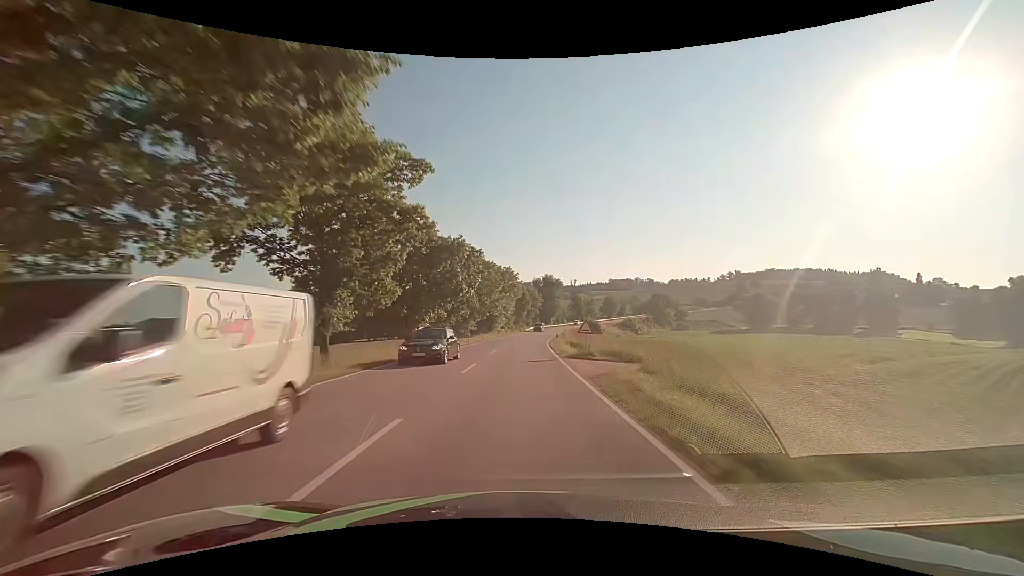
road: secondary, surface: asphalt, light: Day
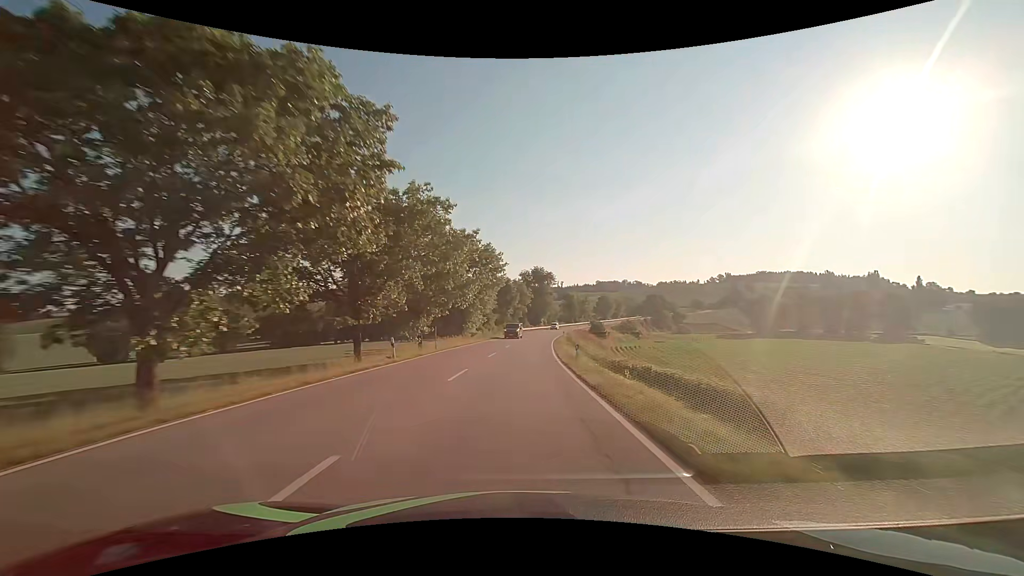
(+0.2, +26.3) m; +2°
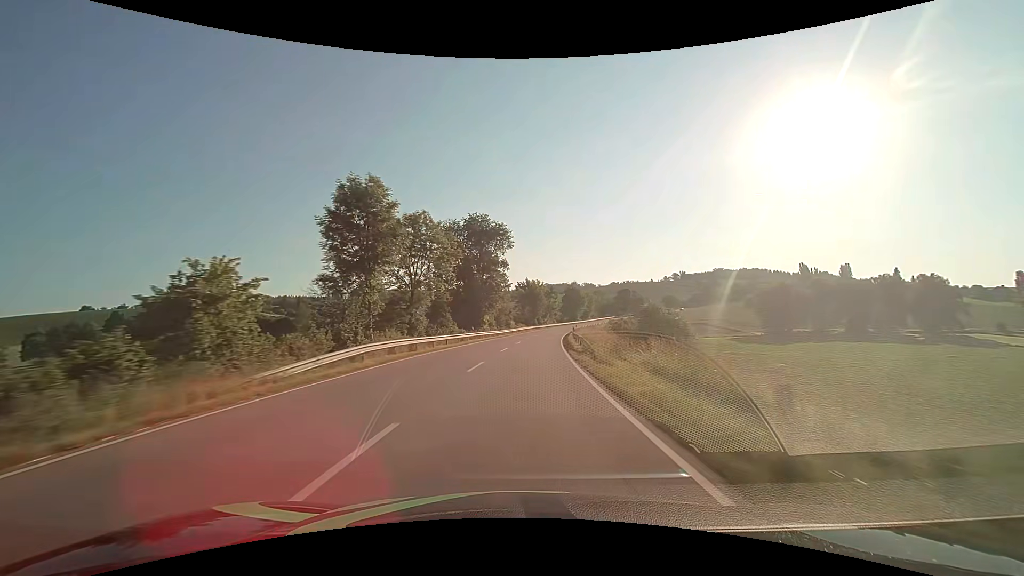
(+3.0, +70.6) m; +5°
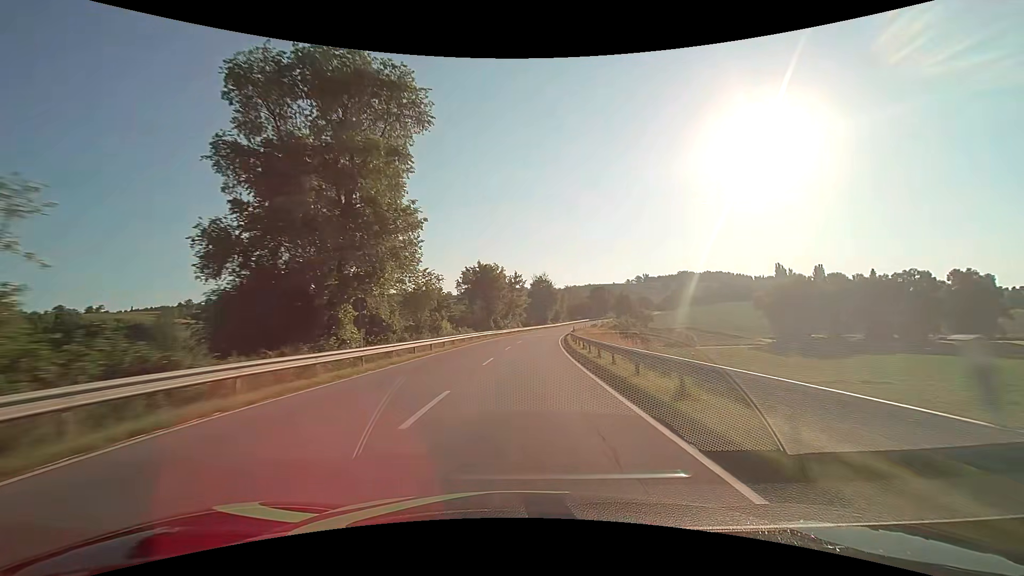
(+1.9, +44.2) m; +5°
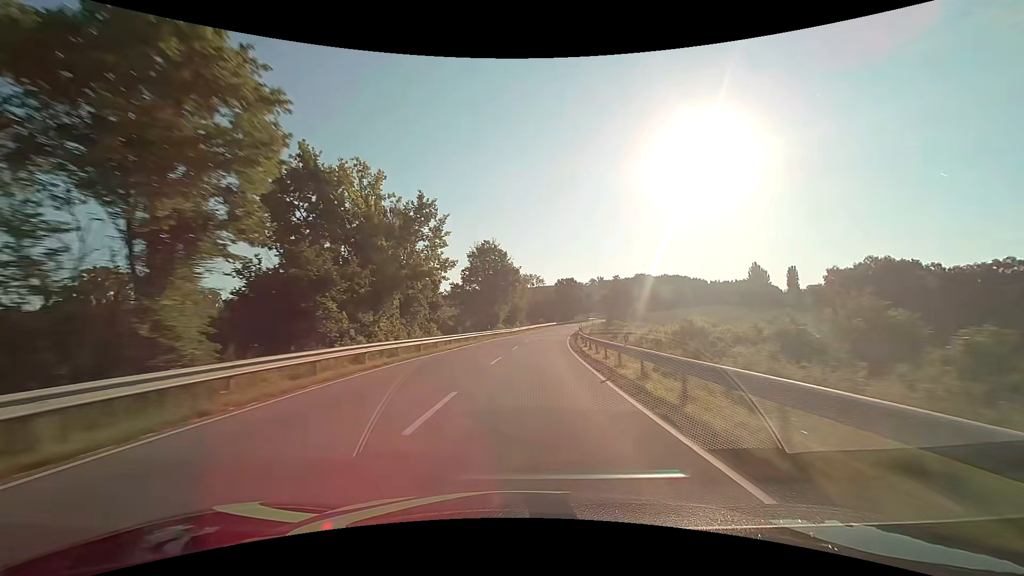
(+3.0, +60.1) m; +6°
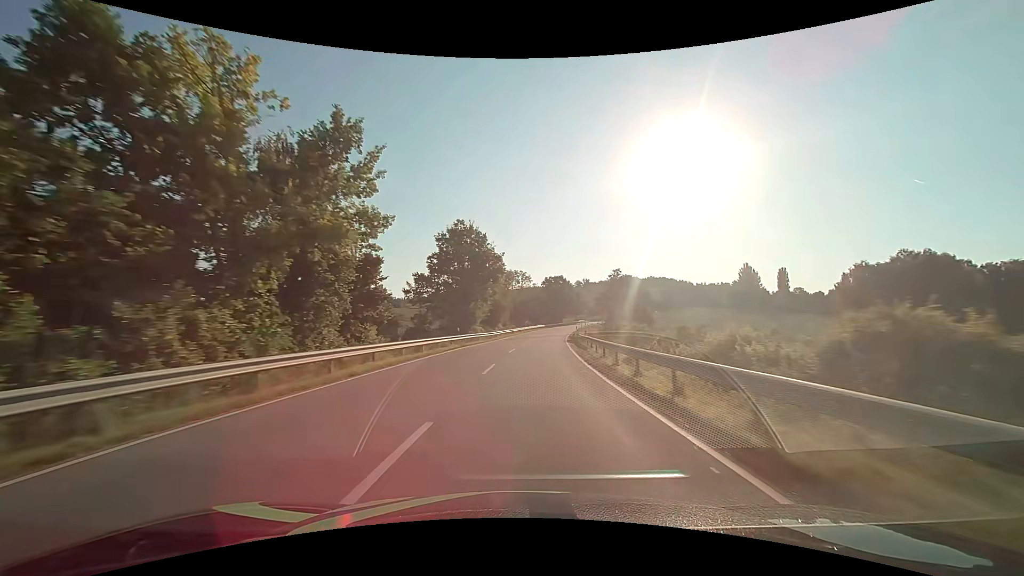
(+0.2, +15.1) m; +2°
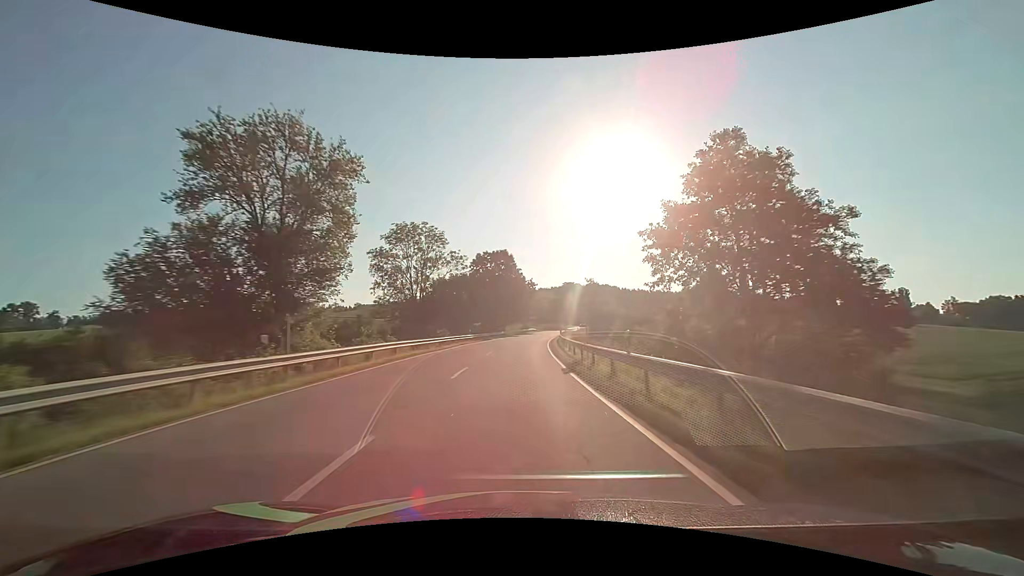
(+3.9, +60.5) m; +8°
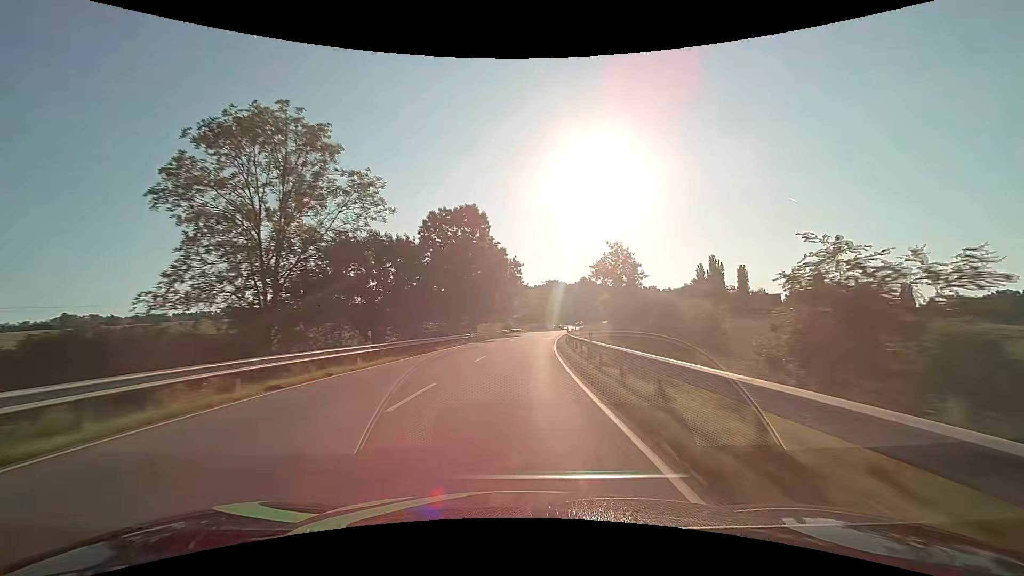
(+0.5, +30.2) m; +2°
(0, +10) (0, +20) (+1, +30) (+1, +40) (+2, +50) (+3, +60) (+5, +70) (+6, +80) (+8, +90) (+9, +99) m
